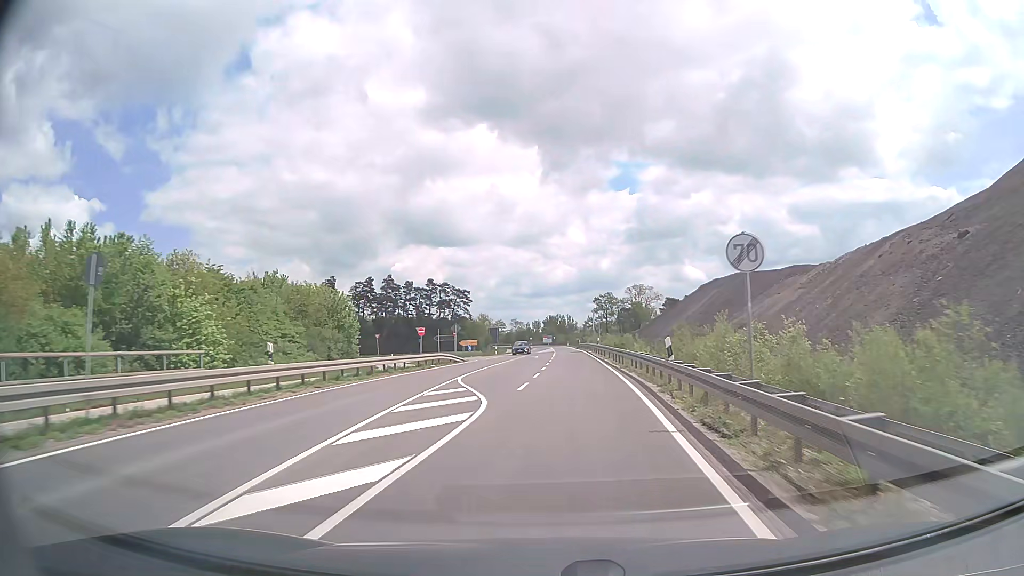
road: tertiary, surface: asphalt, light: Day
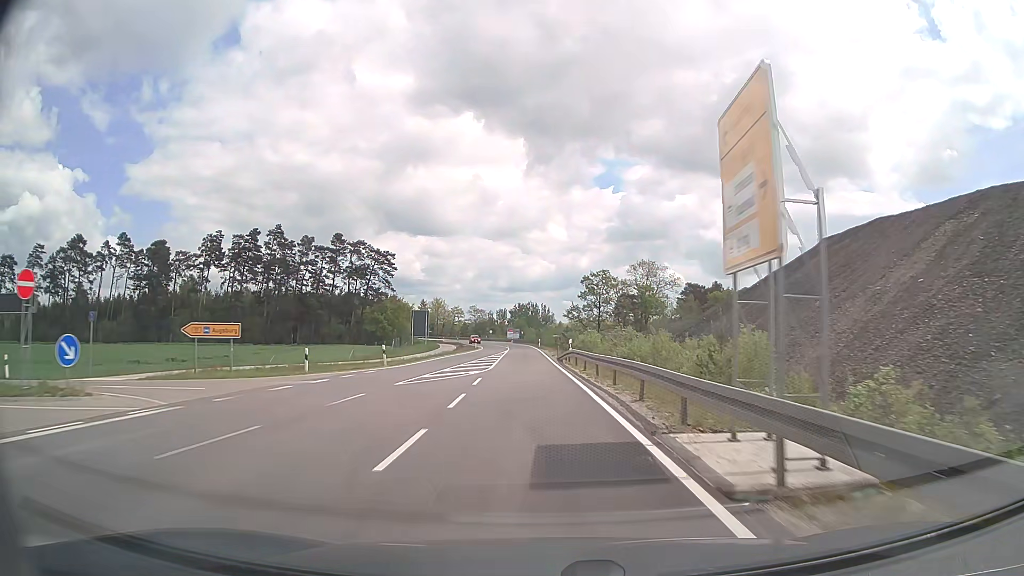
(+2.6, +61.7) m; +2°
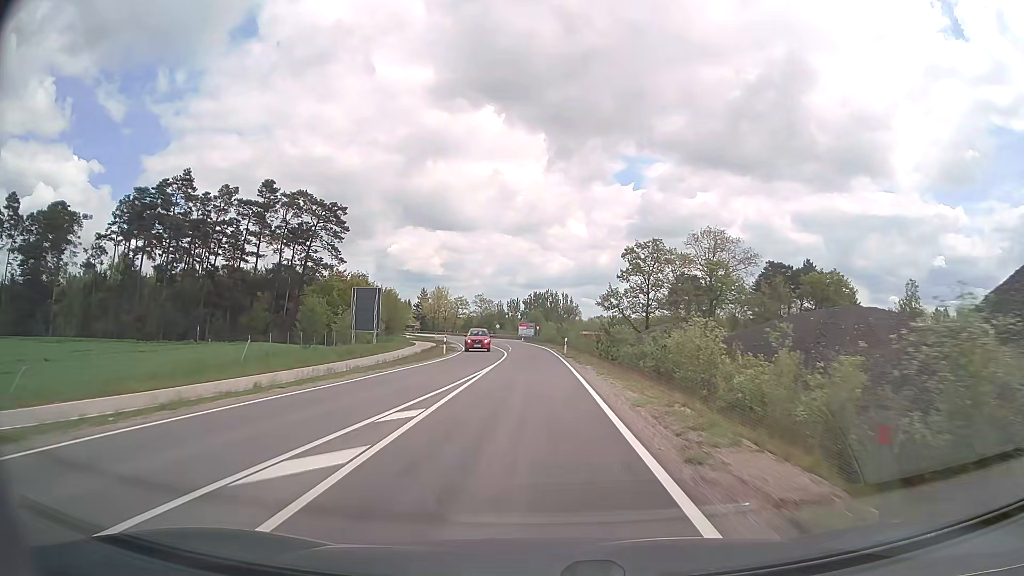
(-0.7, +39.3) m; -2°
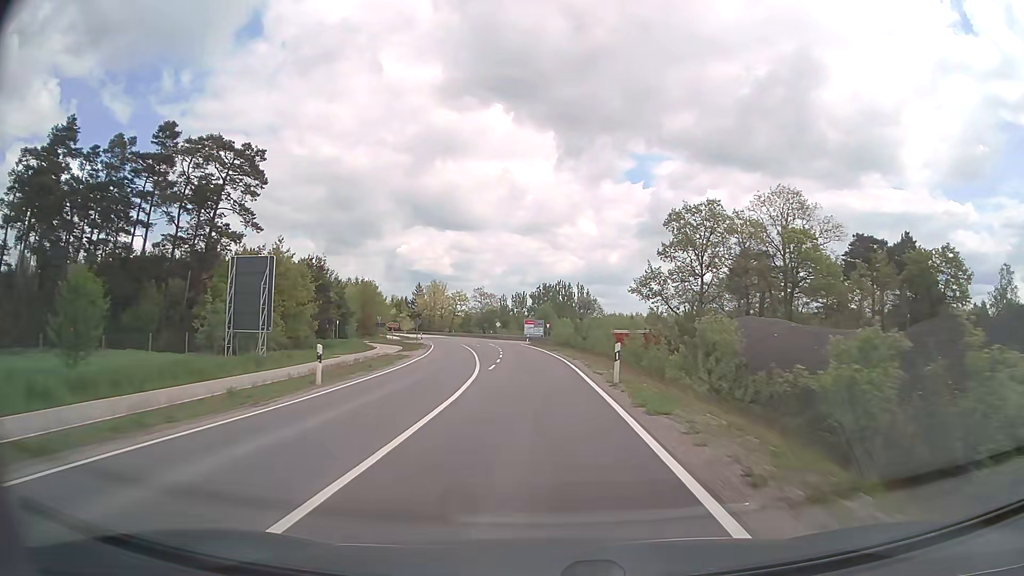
(-0.1, +26.2) m; -1°
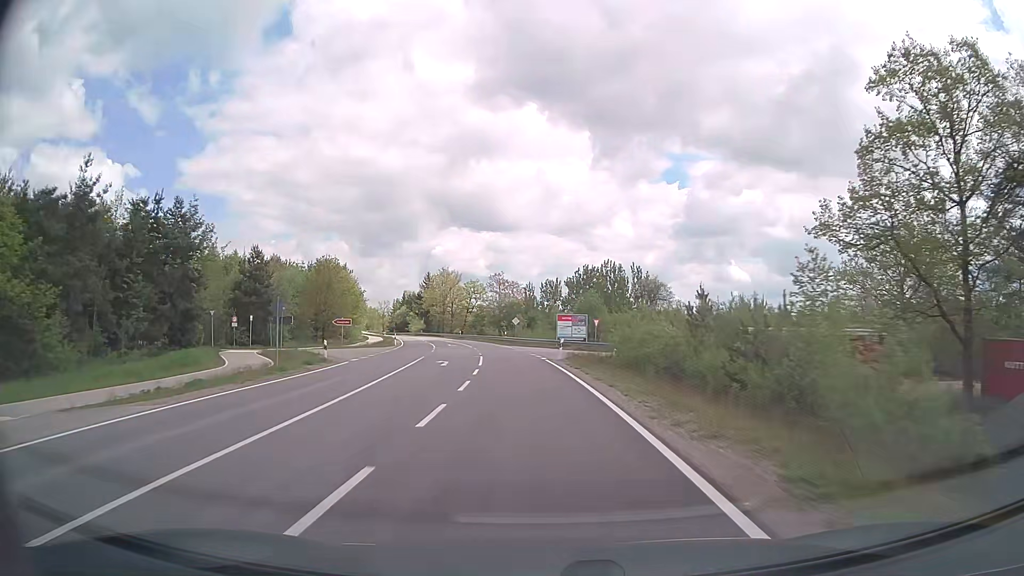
(-0.7, +39.3) m; -3°
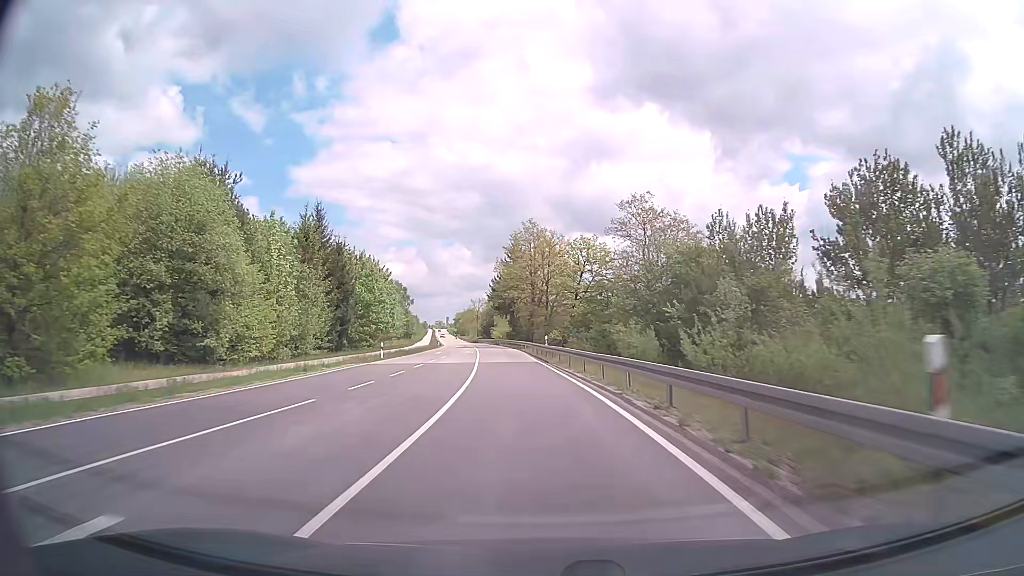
(-5.6, +65.8) m; -11°
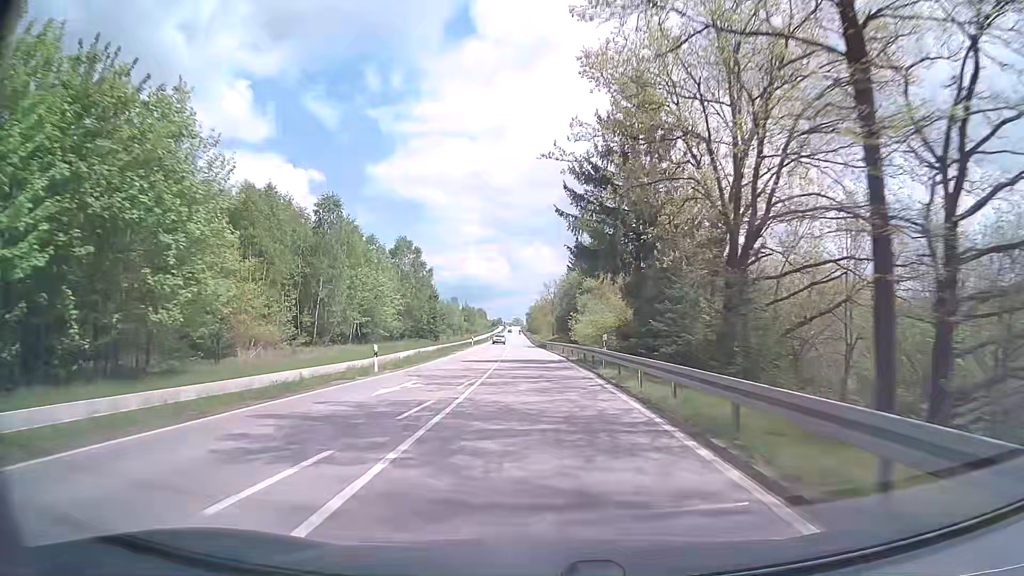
(-5.0, +67.2) m; -7°
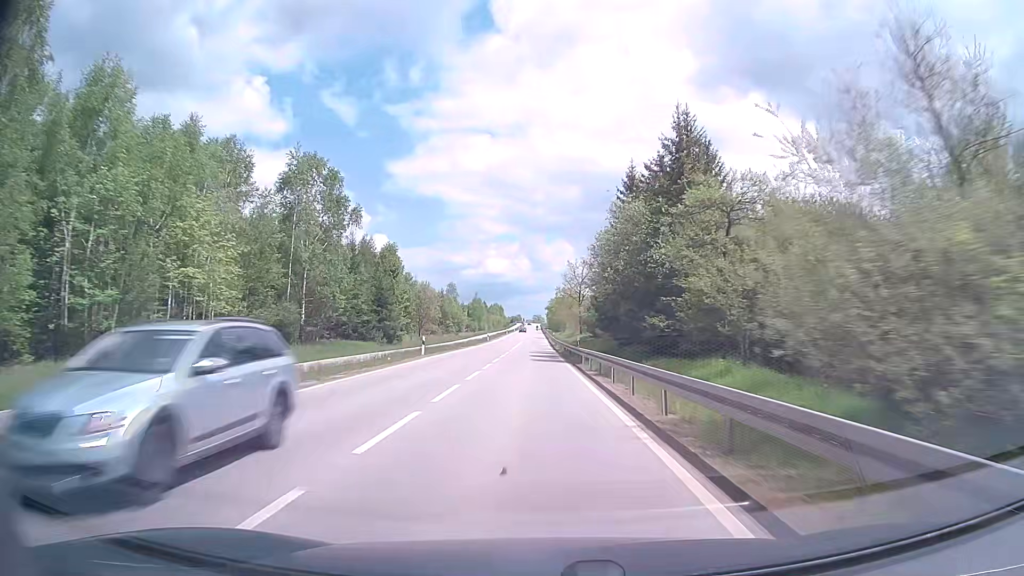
(-0.2, +41.2) m; -1°
(0, +10) (0, +20) (0, +30) (-1, +40) (-1, +50) (-1, +60) (-1, +70) (-1, +80) (-2, +90) (-2, +100) m
